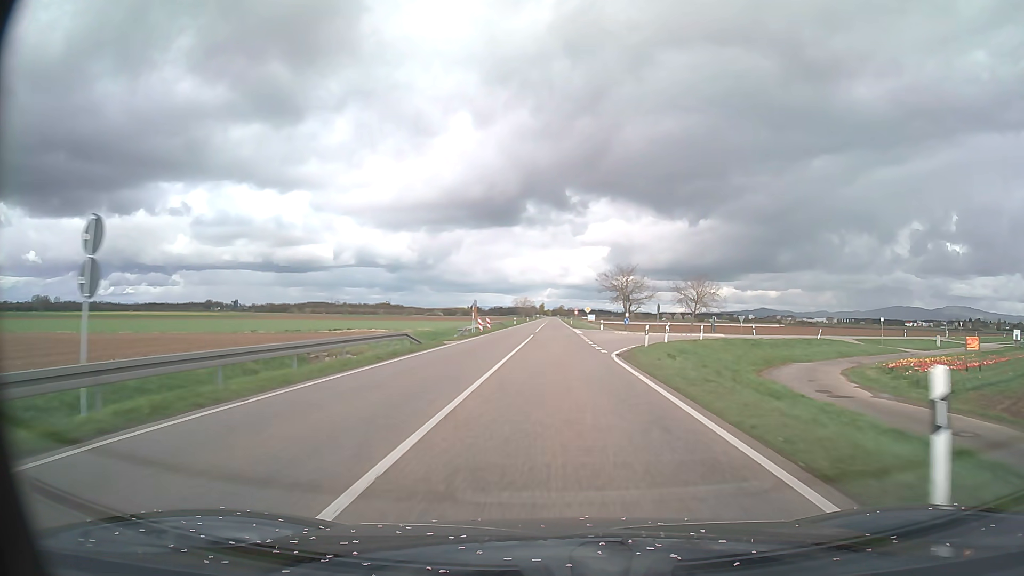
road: primary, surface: asphalt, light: Day
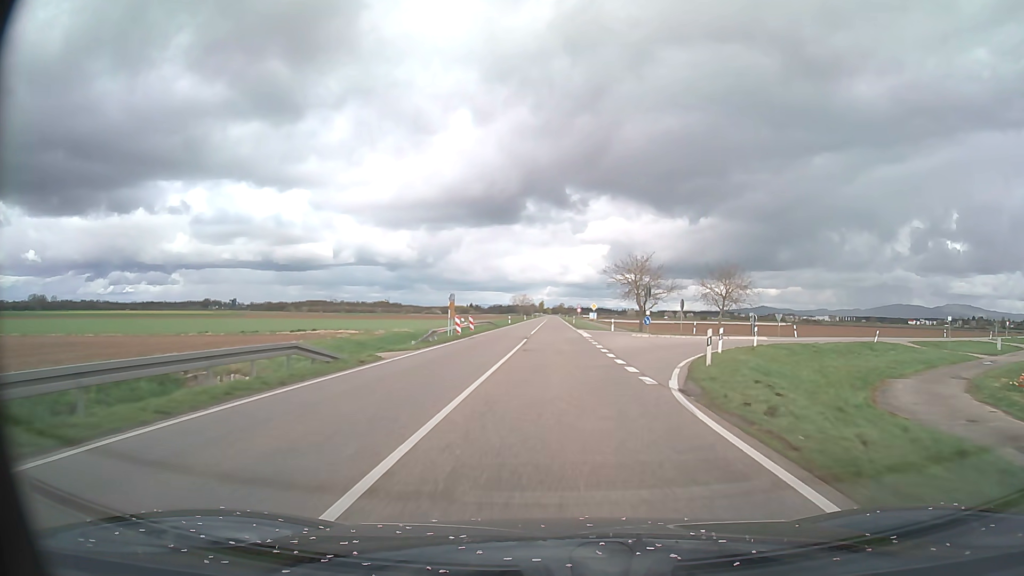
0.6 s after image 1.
(0.0, +12.5) m; 0°
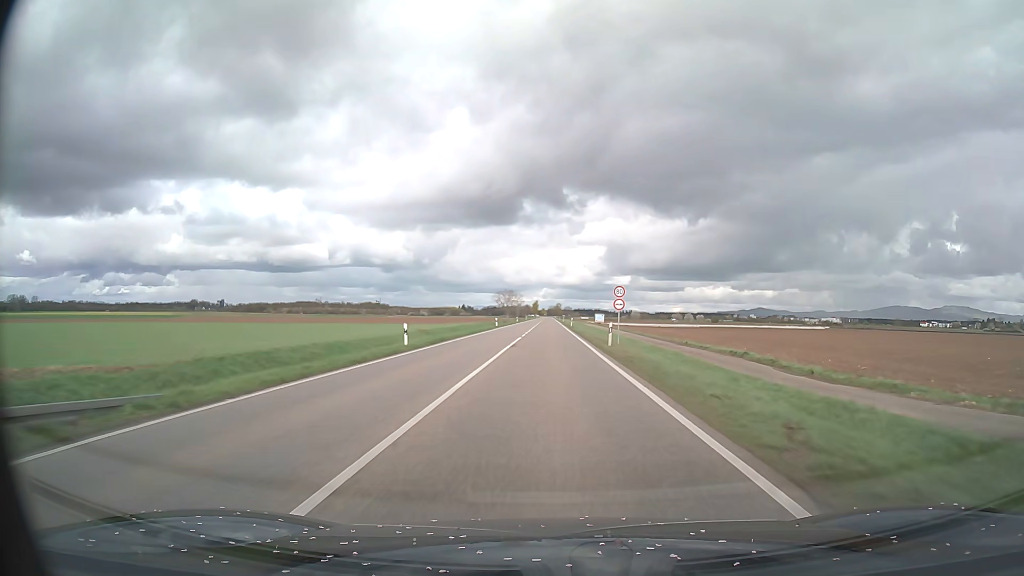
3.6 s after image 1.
(+0.2, +62.6) m; 0°
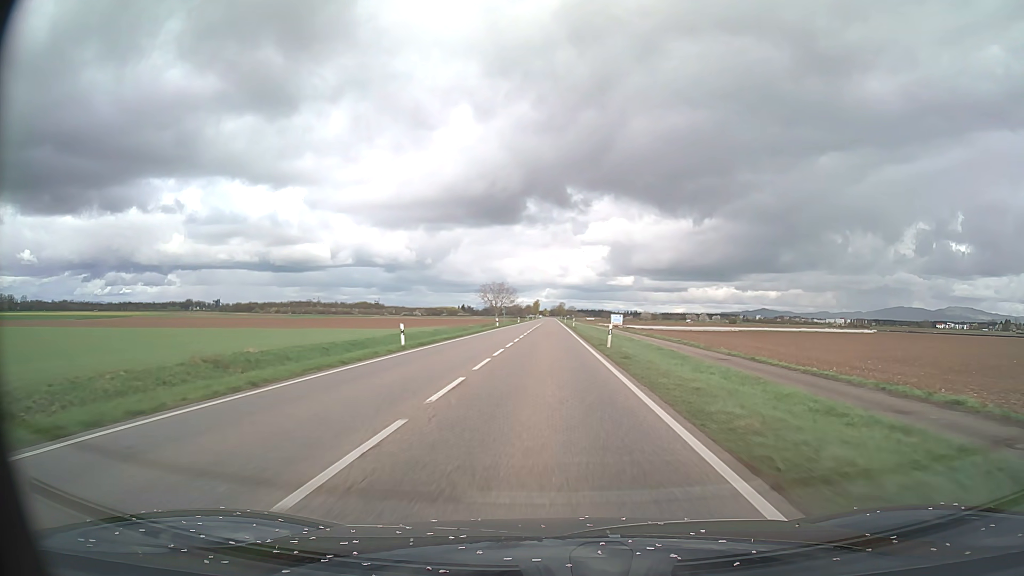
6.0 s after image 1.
(-0.1, +50.1) m; 0°
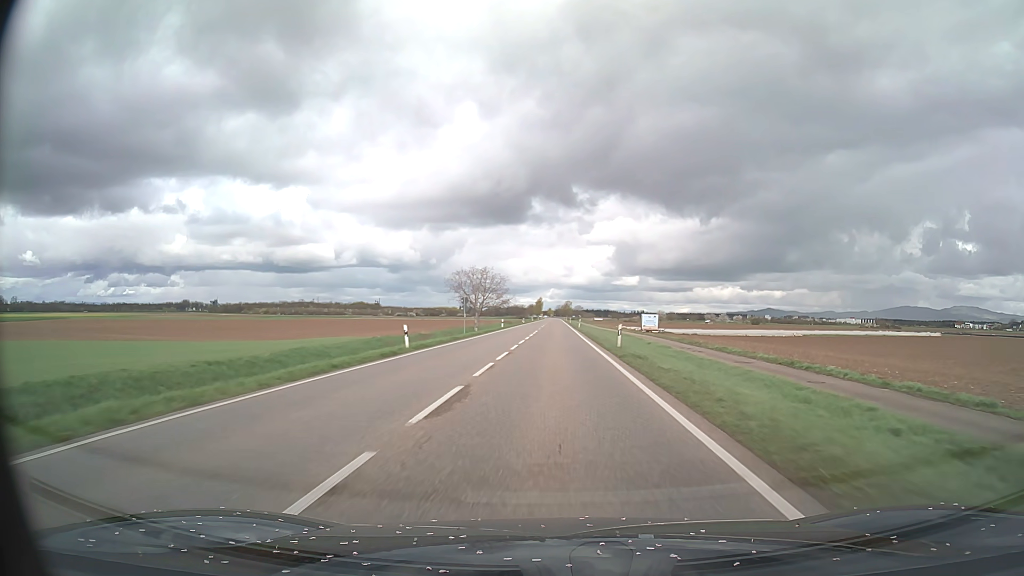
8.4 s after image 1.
(-0.2, +50.1) m; -1°
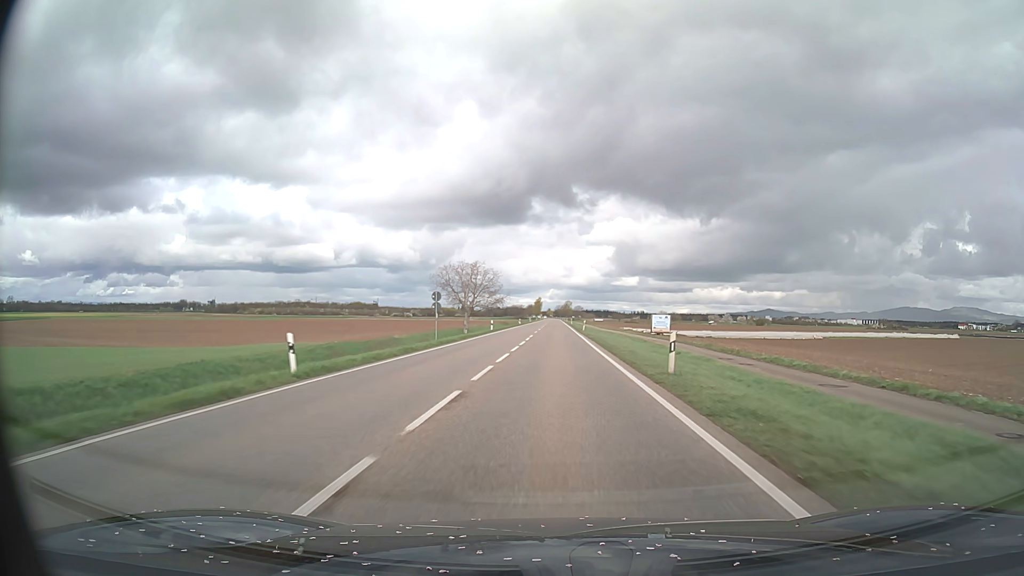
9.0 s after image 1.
(0.0, +12.5) m; 0°
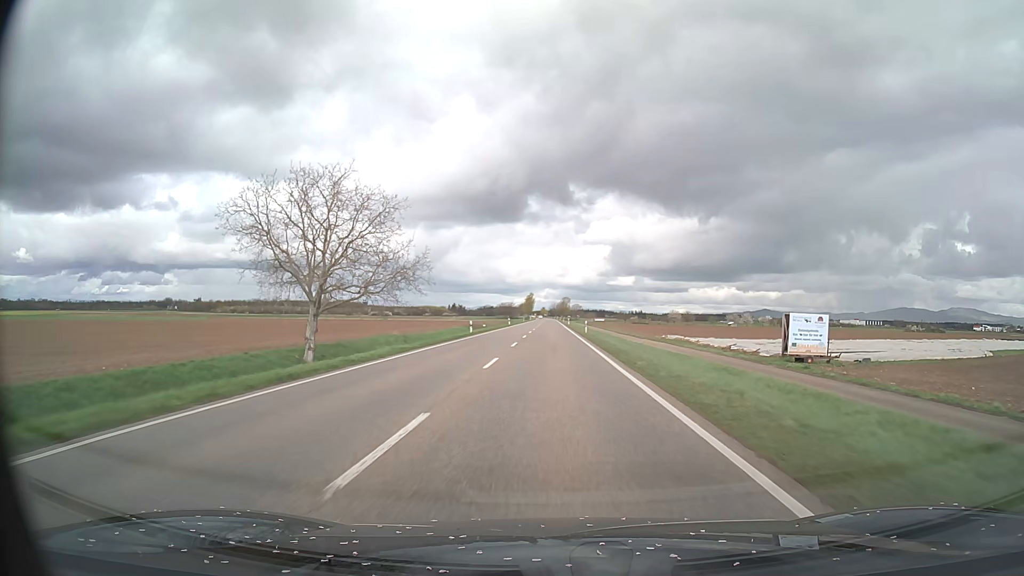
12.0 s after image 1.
(+0.2, +62.6) m; 0°
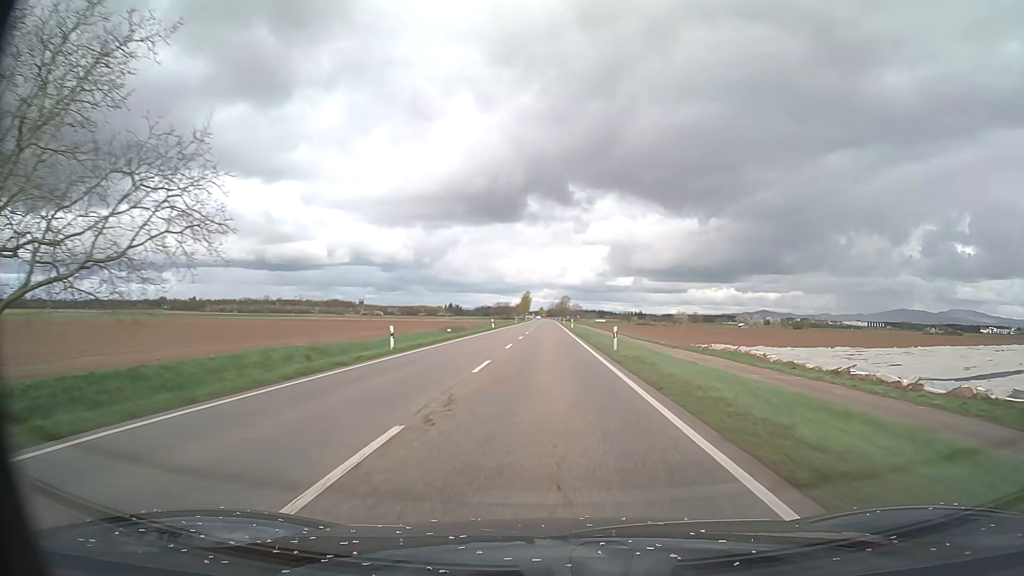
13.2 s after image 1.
(0.0, +25.0) m; 0°
(0, +10) (0, +20) (0, +30) (0, +40) (0, +50) (0, +60) (0, +70) (0, +80) (0, +90) (0, +100) m
